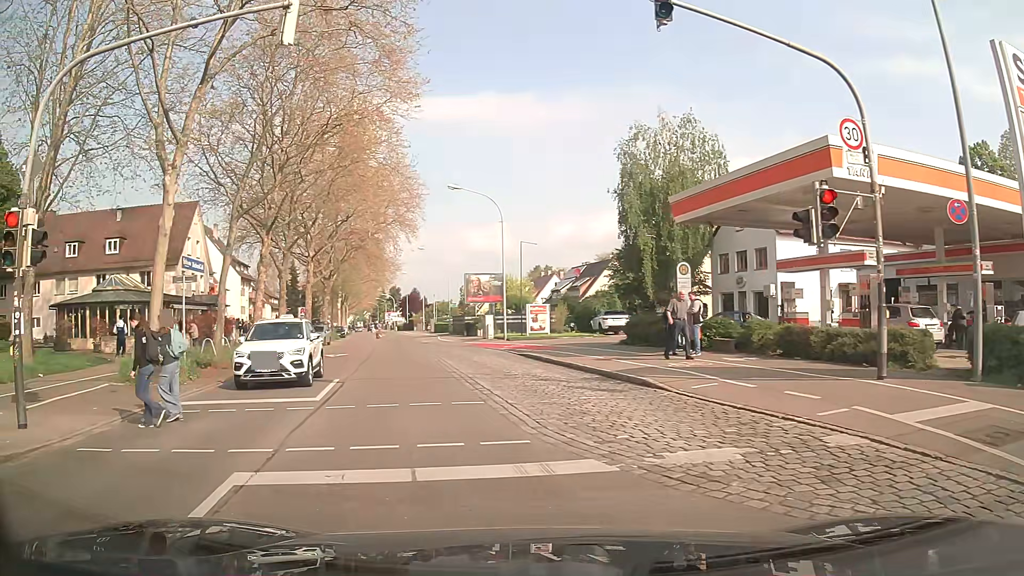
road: secondary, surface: asphalt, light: Day
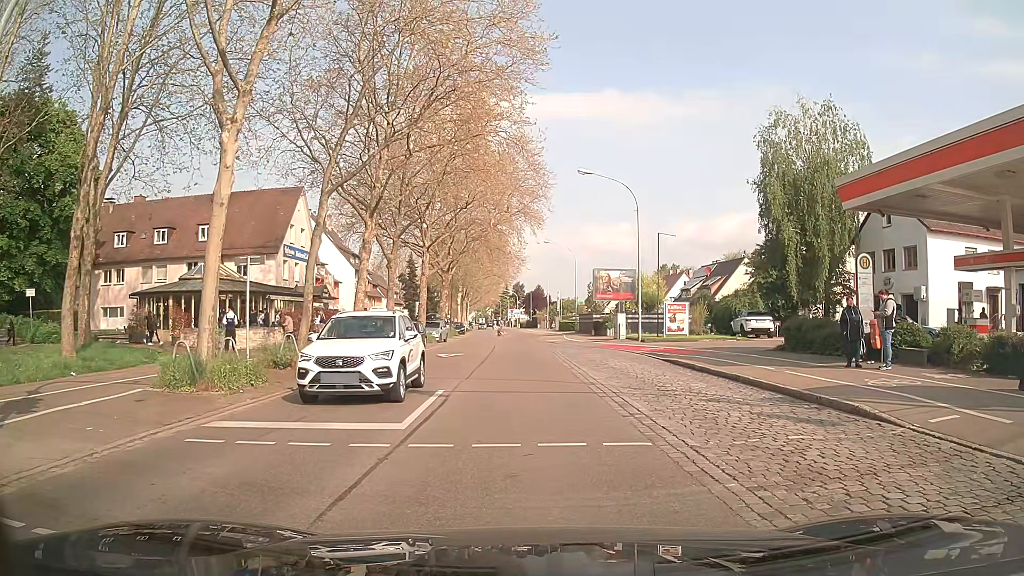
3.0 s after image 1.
(-0.3, +3.7) m; -10°
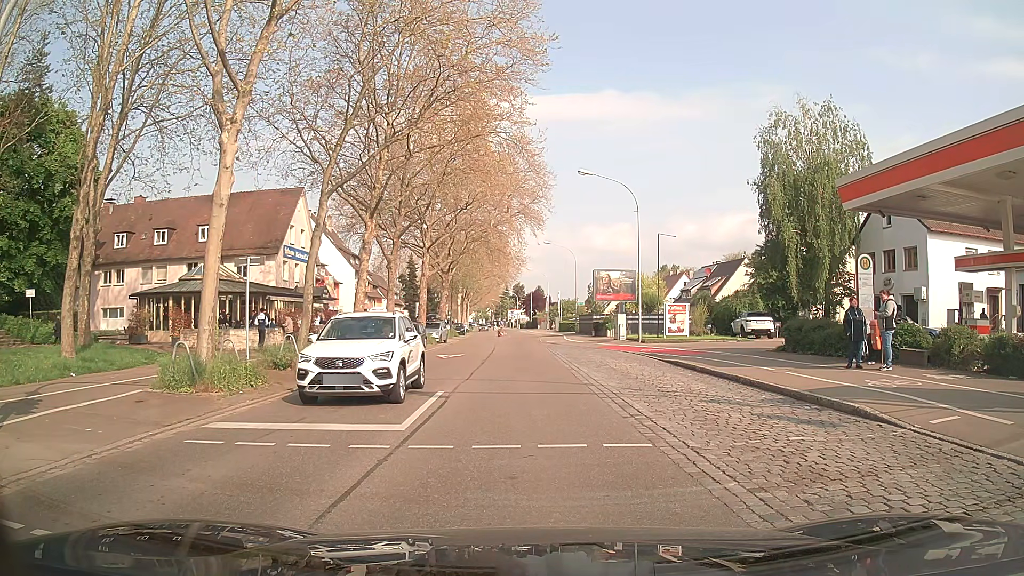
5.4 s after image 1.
(0.0, +0.1) m; 0°
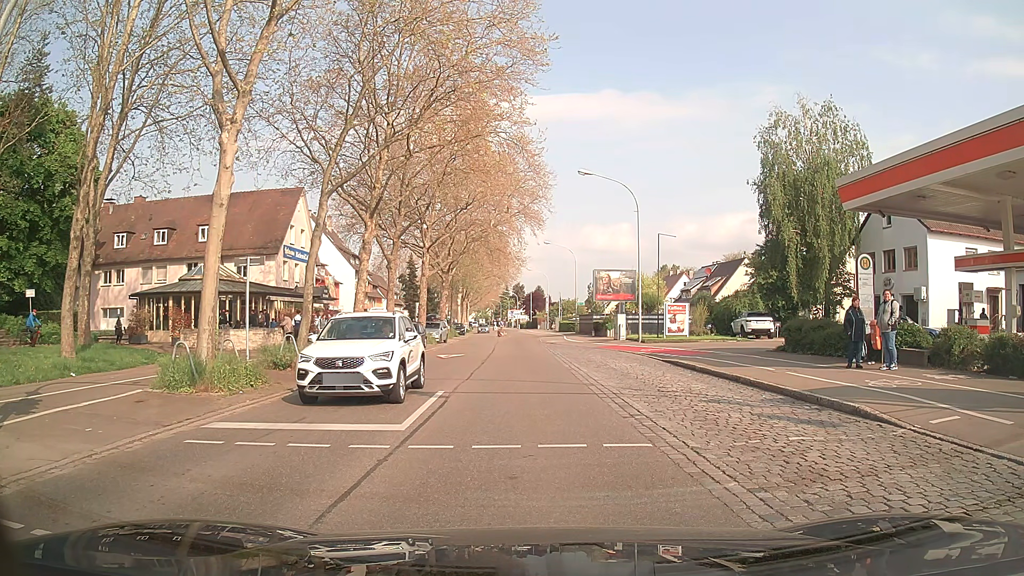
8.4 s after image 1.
(0.0, 0.0) m; 0°
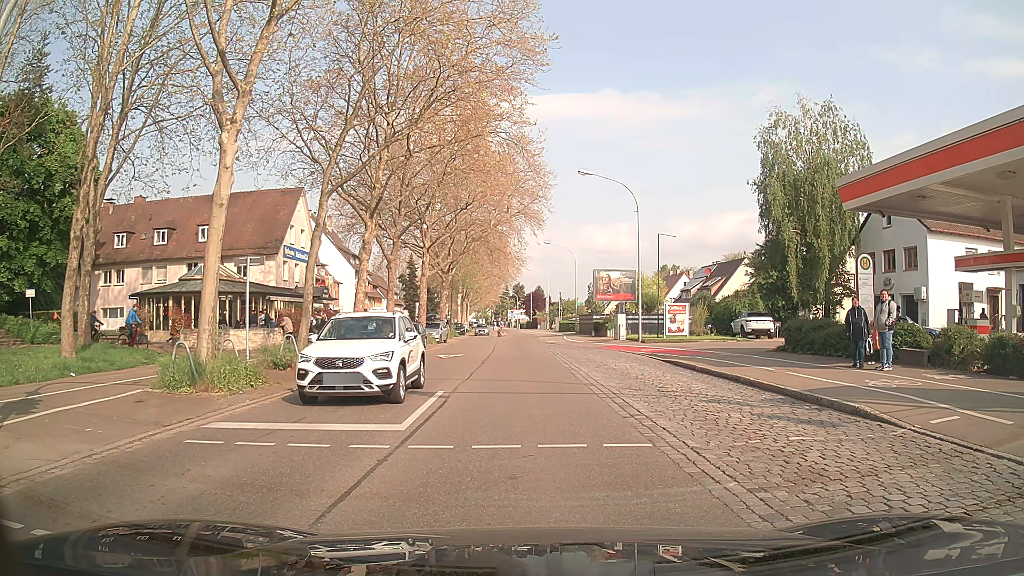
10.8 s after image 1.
(0.0, 0.0) m; 0°
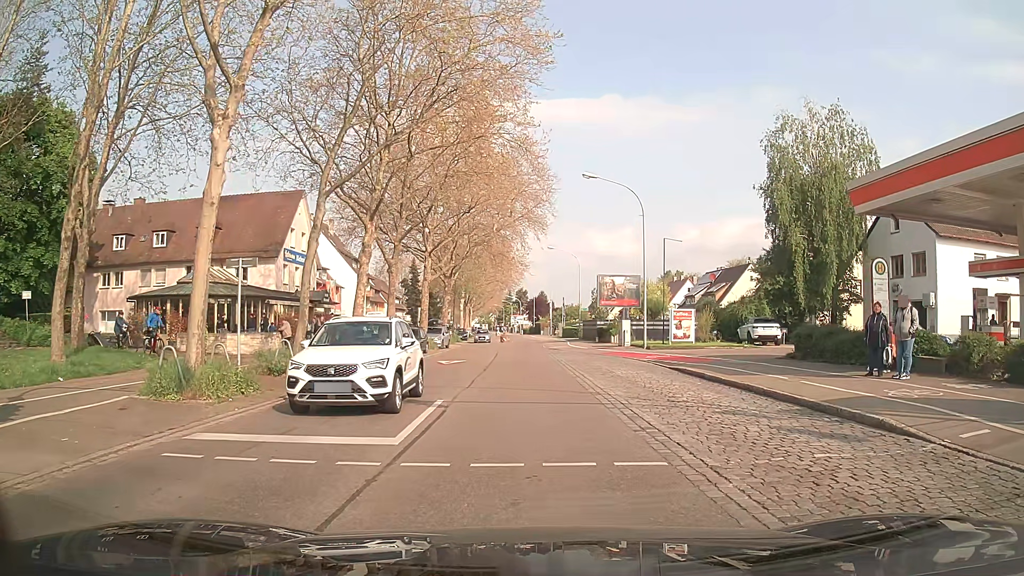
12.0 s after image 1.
(0.0, +0.8) m; -1°
